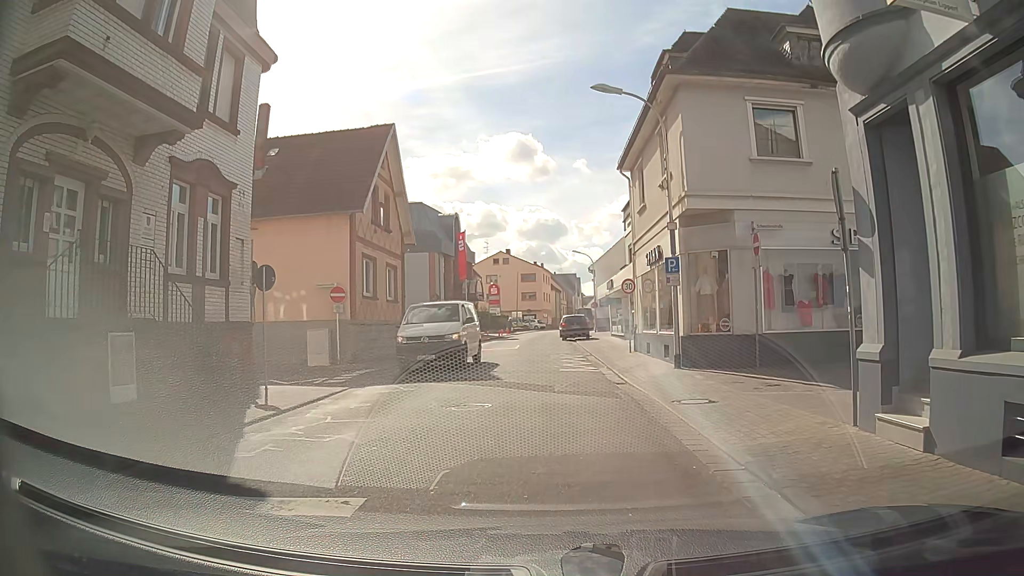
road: tertiary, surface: asphalt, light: Day
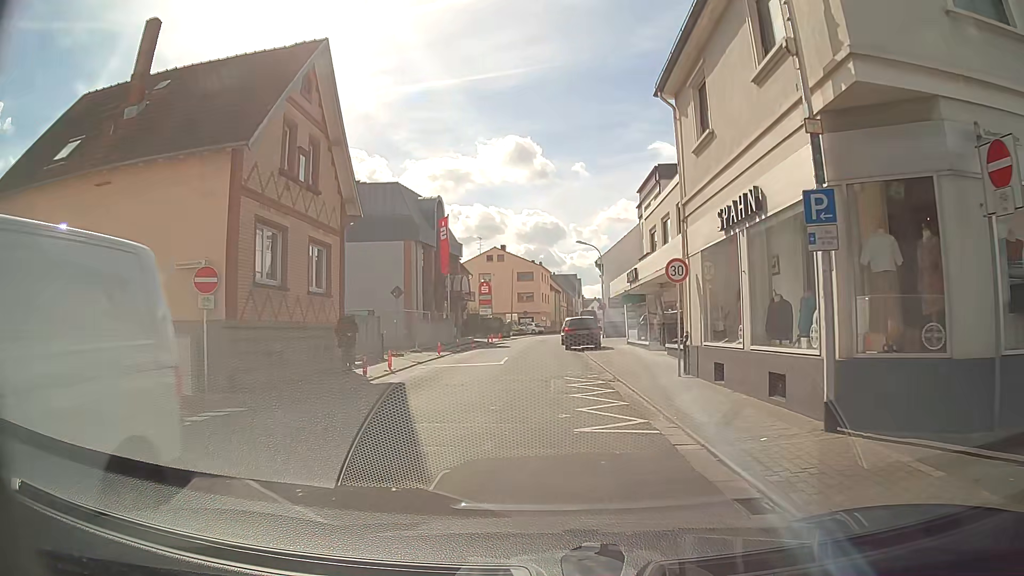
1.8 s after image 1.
(+0.1, +10.0) m; -2°
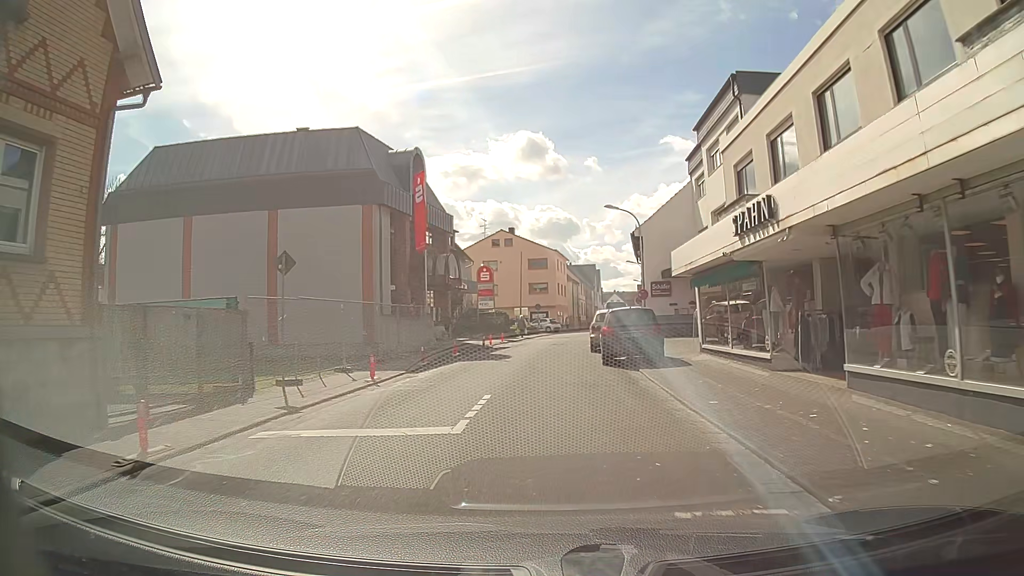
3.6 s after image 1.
(+0.2, +14.3) m; +1°
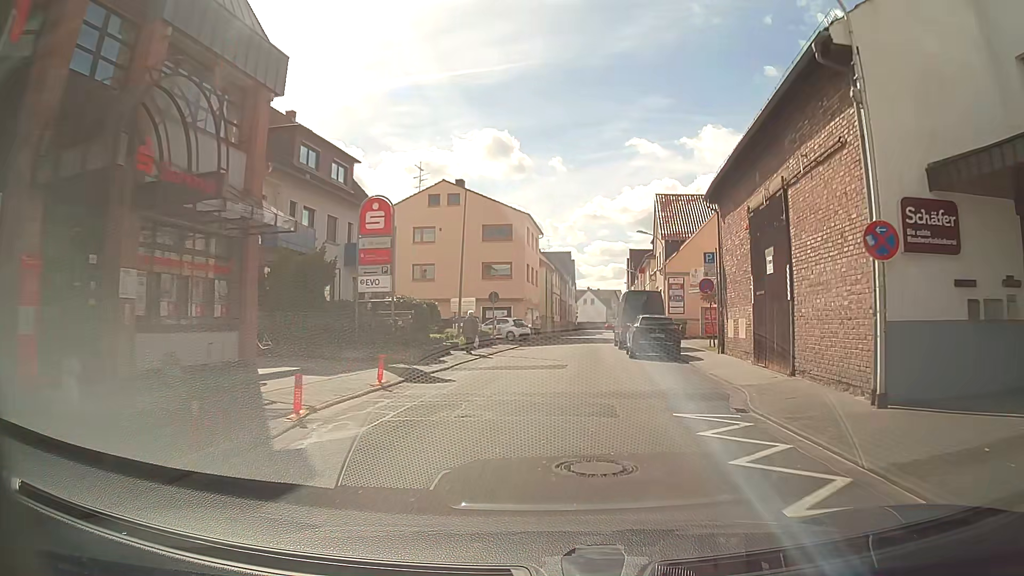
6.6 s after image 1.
(-0.5, +27.7) m; +1°
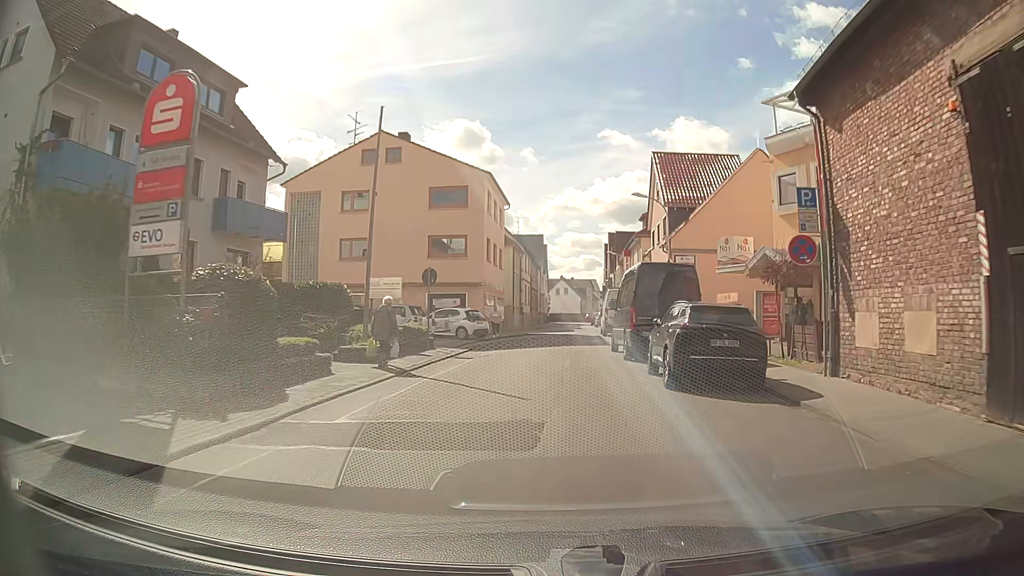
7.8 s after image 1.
(+0.4, +11.8) m; +3°
(0, +10) (0, +20) (+1, +30) (+2, +40) (+2, +50) (+3, +60) (+3, +70) (+4, +80) (+4, +90) (+5, +100) m
